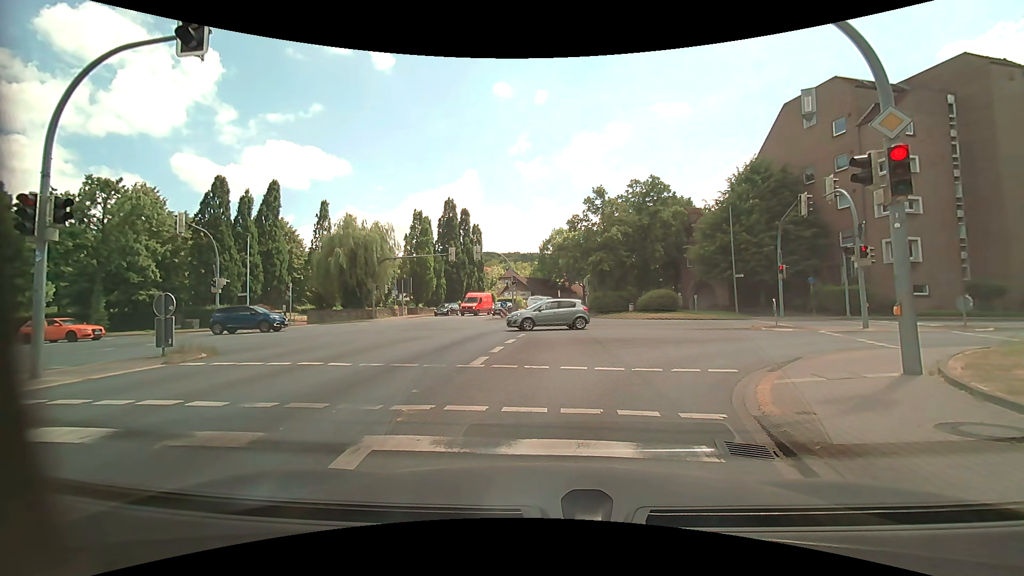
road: primary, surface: asphalt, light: Day
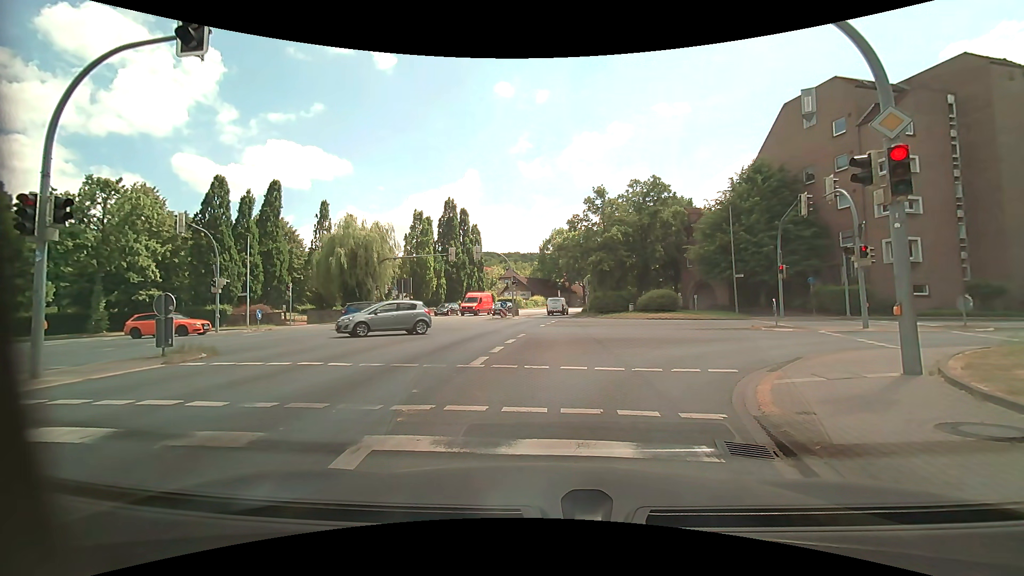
(0.0, 0.0) m; 0°
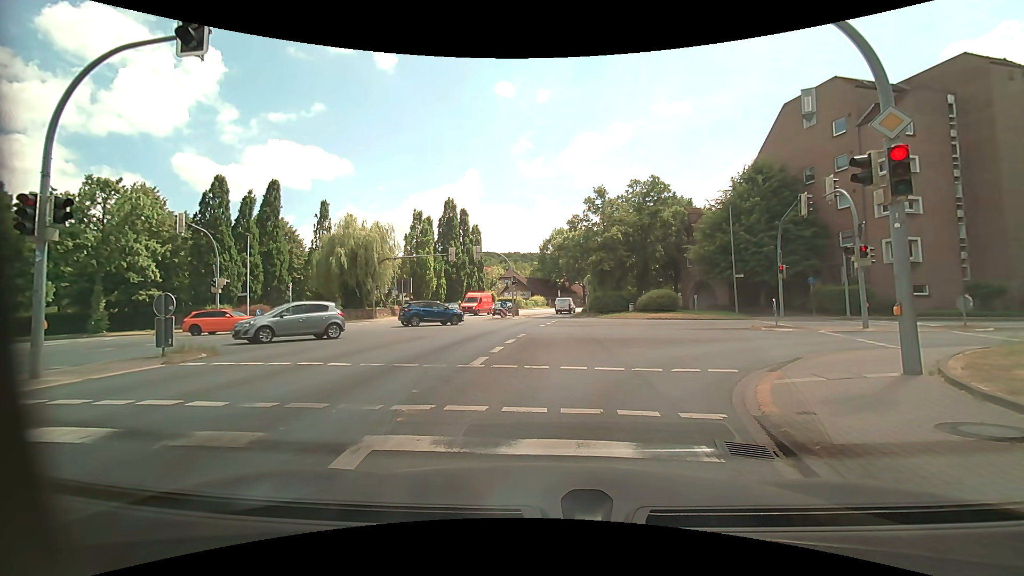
(0.0, 0.0) m; 0°
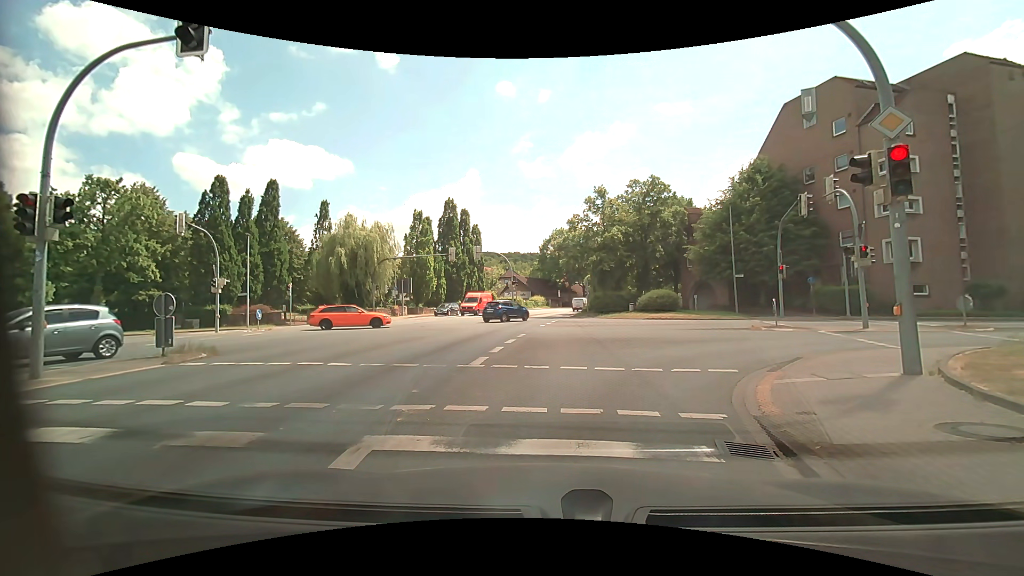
(0.0, 0.0) m; 0°
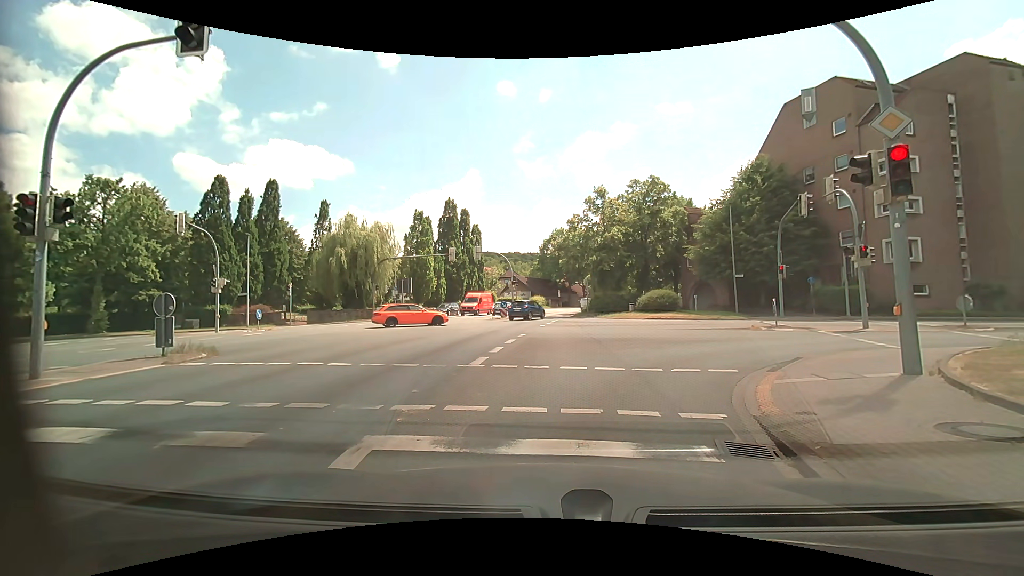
(0.0, 0.0) m; 0°
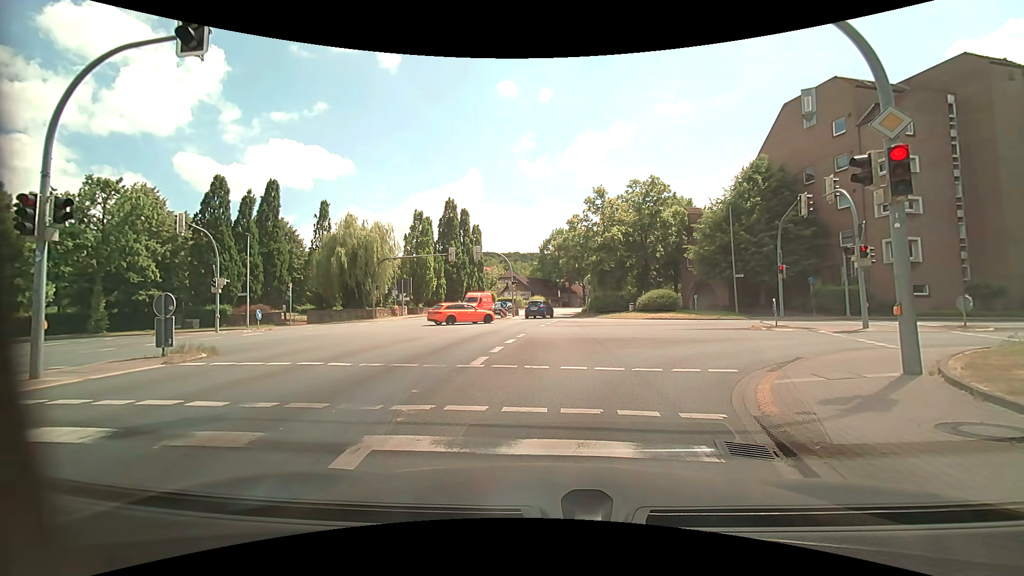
(0.0, 0.0) m; 0°
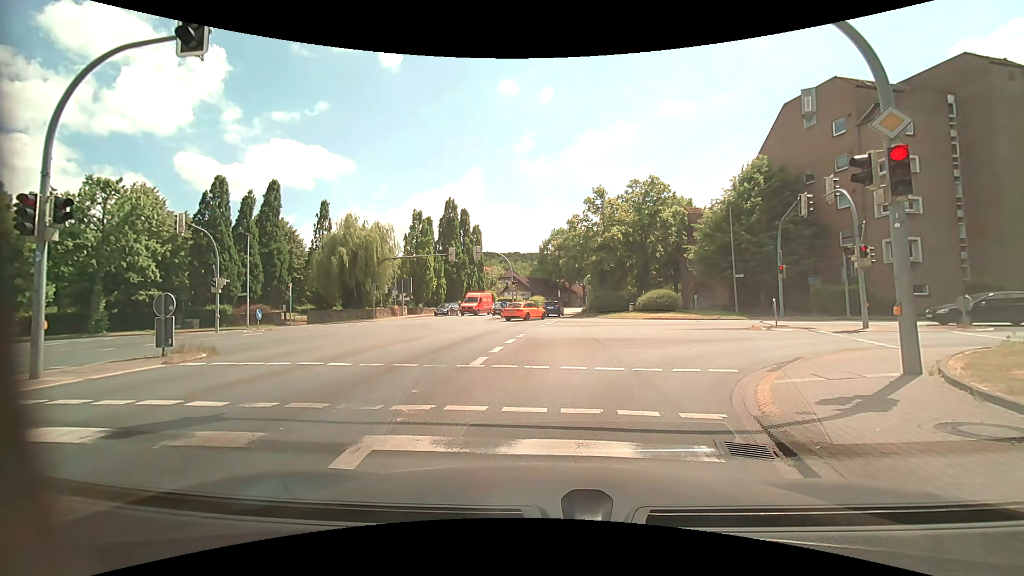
(0.0, 0.0) m; 0°
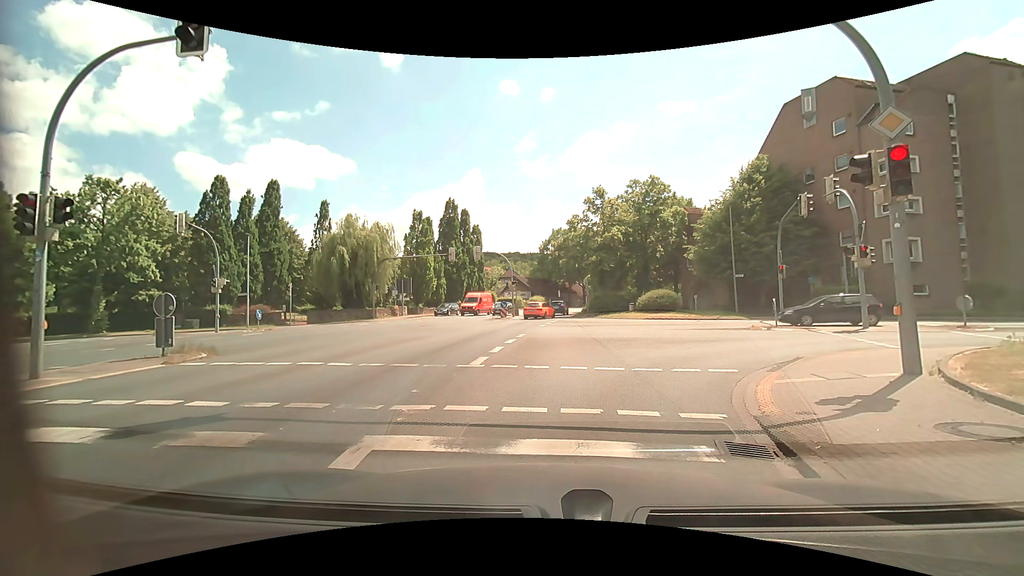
(0.0, 0.0) m; 0°
(+1, +10) (+7, +18) (+17, +20) (+27, +18) (+36, +16) (+46, +14) (+56, +11) (+66, +9) (+75, +7) (+85, +6) m
